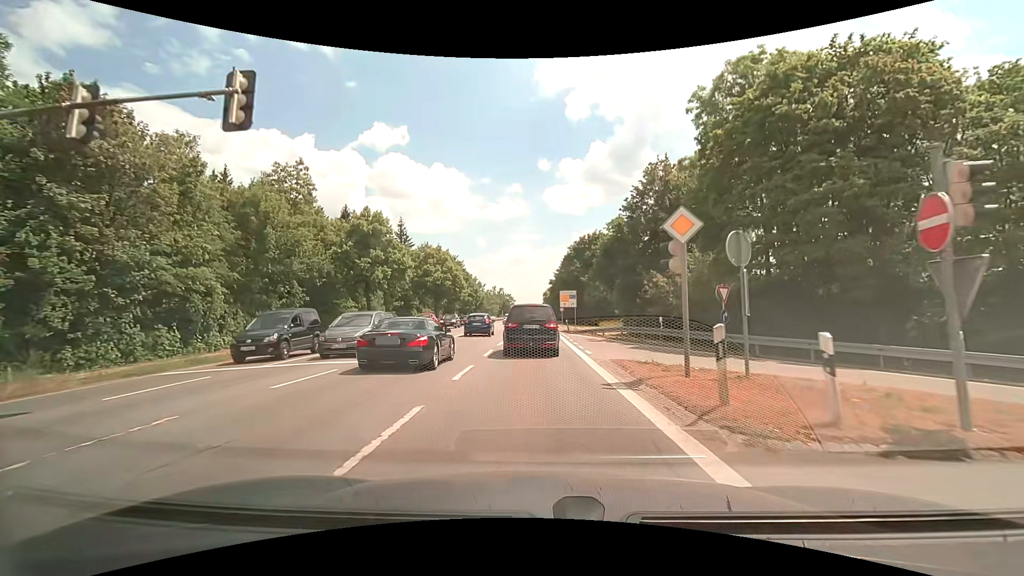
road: secondary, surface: asphalt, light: Day
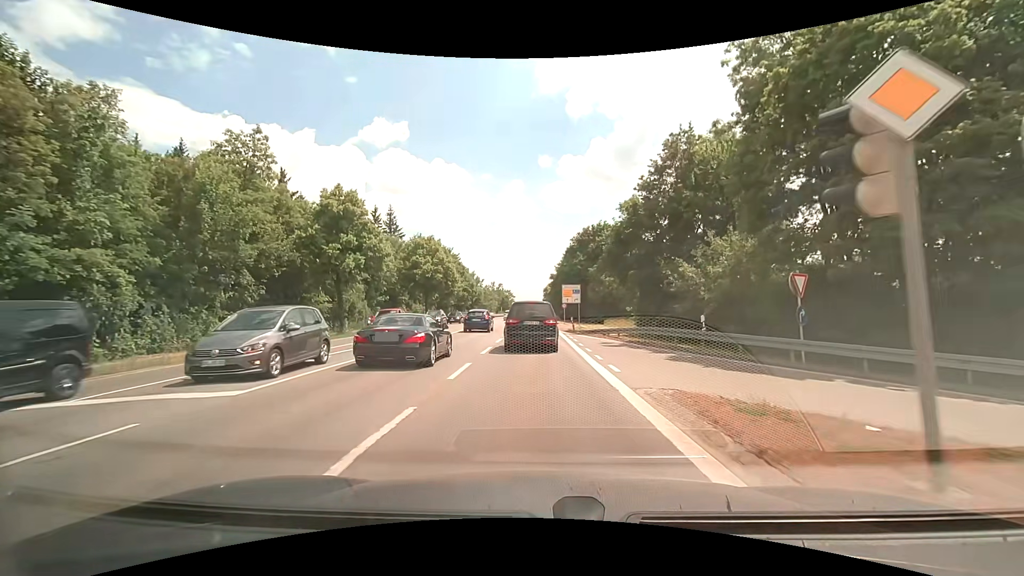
(+0.1, +6.4) m; 0°
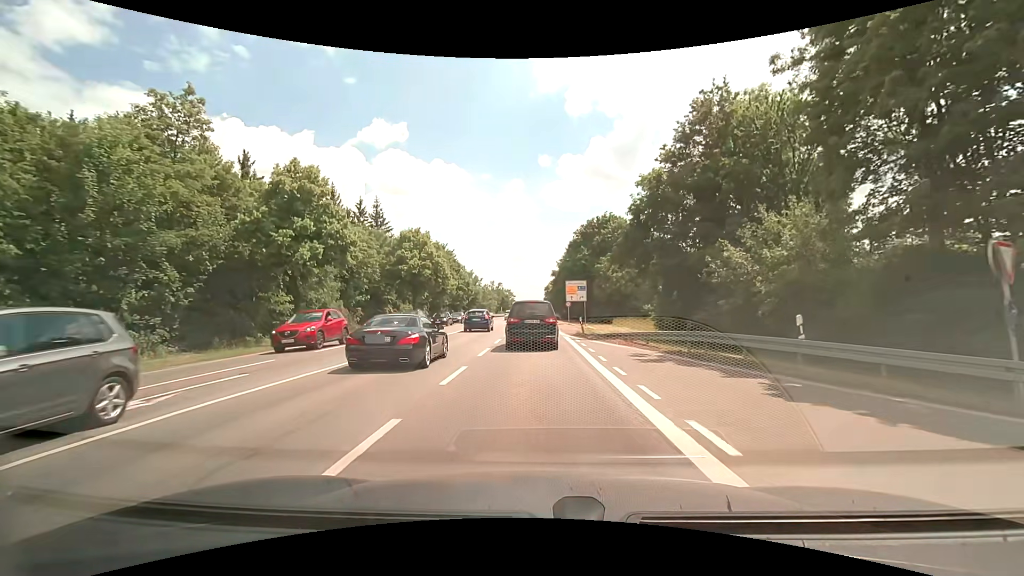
(0.0, +6.8) m; 0°
(0, +10) (0, +20) (0, +30) (0, +40) (0, +50) (0, +60) (0, +70) (0, +80) (-1, +90) (-1, +100) m
